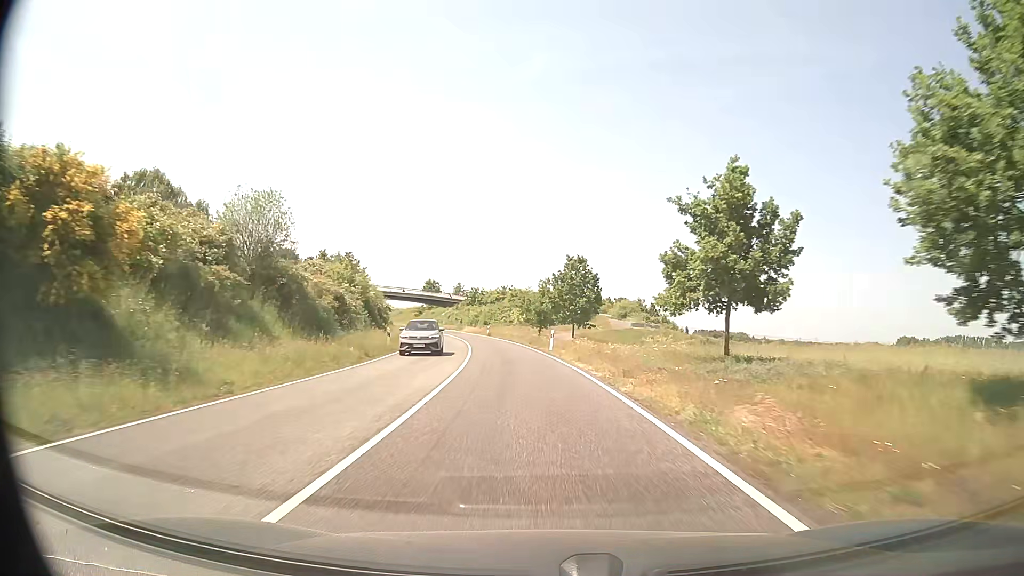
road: secondary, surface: asphalt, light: Day
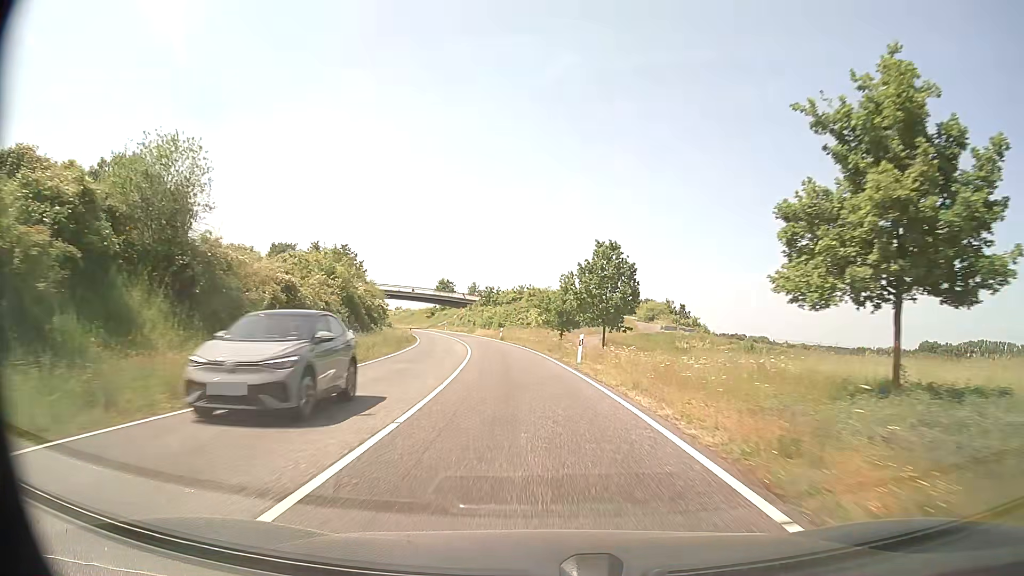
(-0.2, +10.7) m; -2°
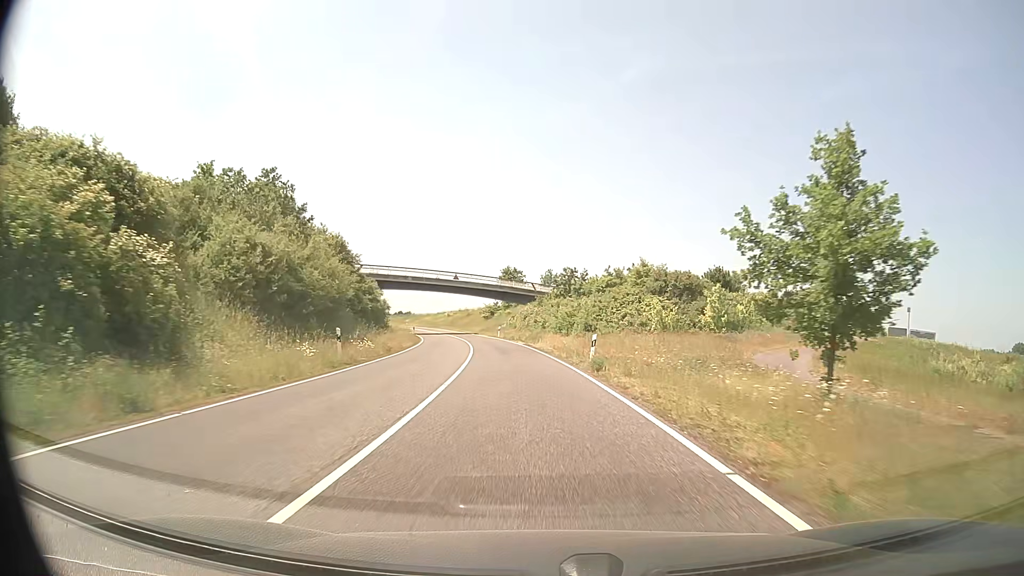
(-2.7, +42.6) m; -7°
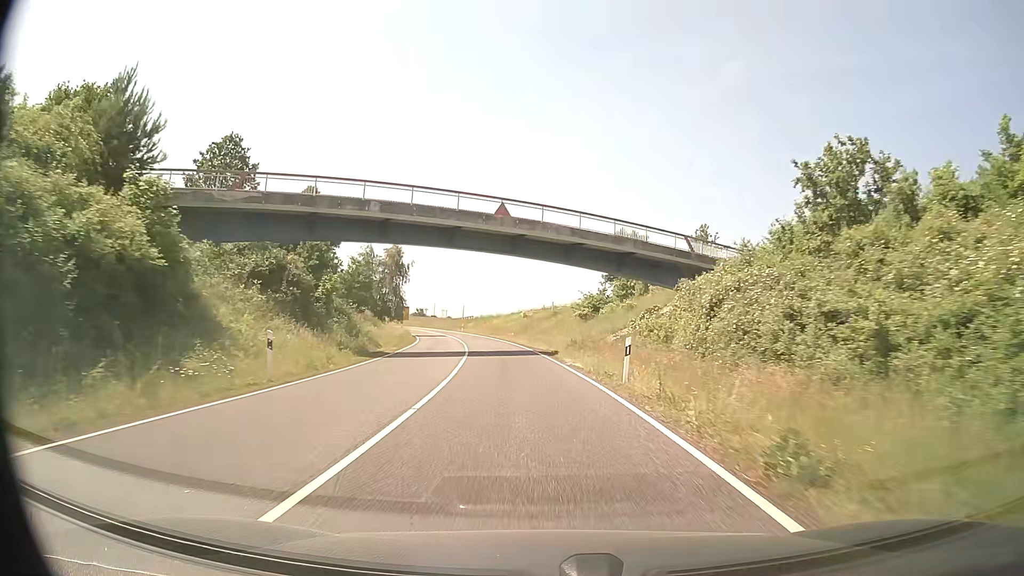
(-3.7, +53.5) m; -9°
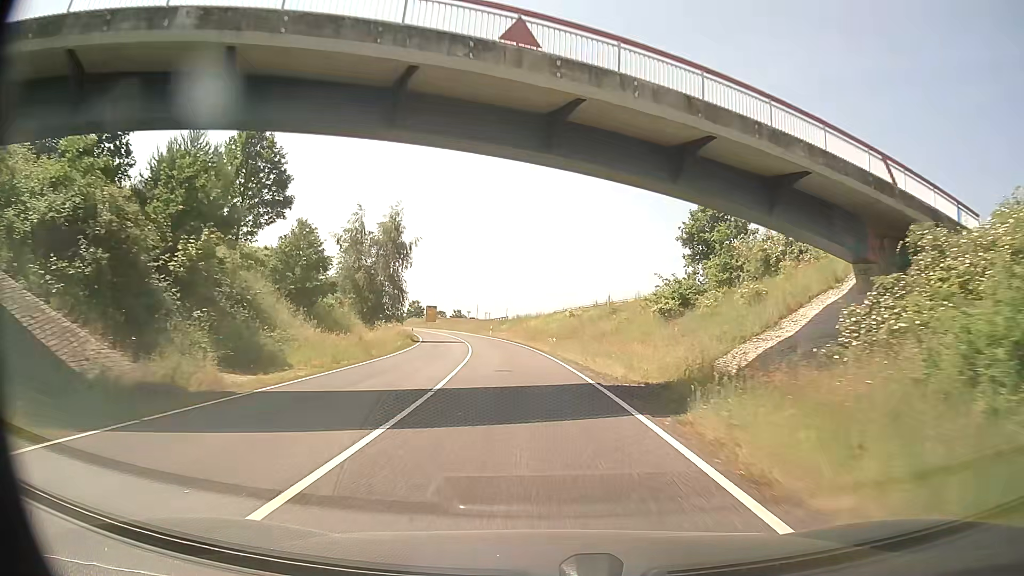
(-0.7, +21.5) m; -4°
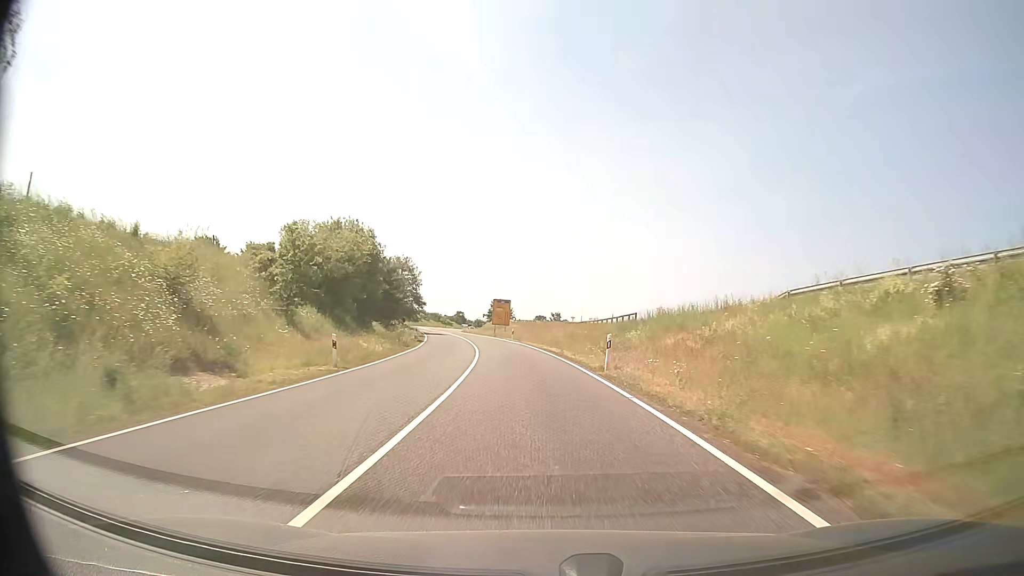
(-4.3, +53.8) m; -9°
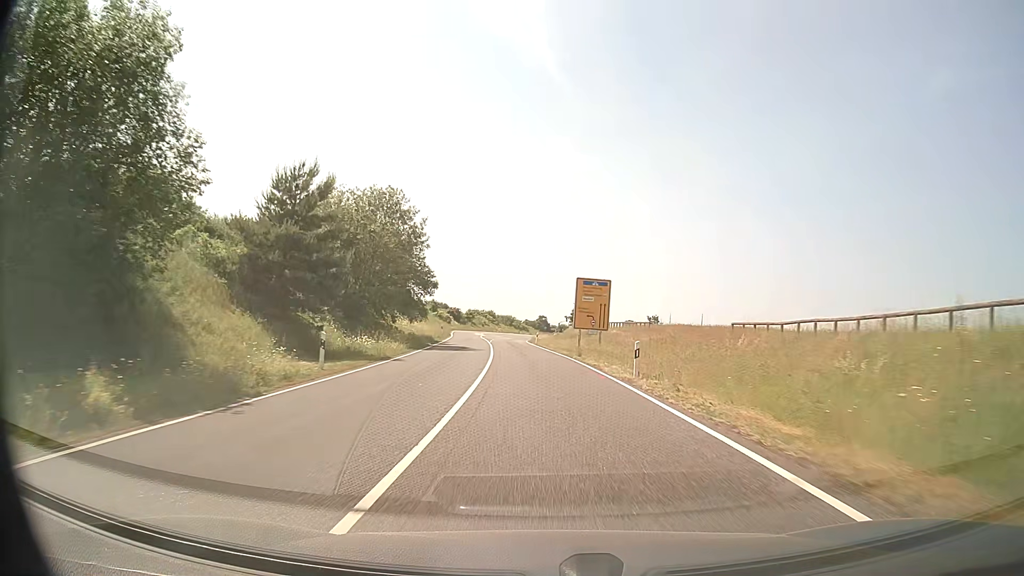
(-2.7, +43.1) m; -7°
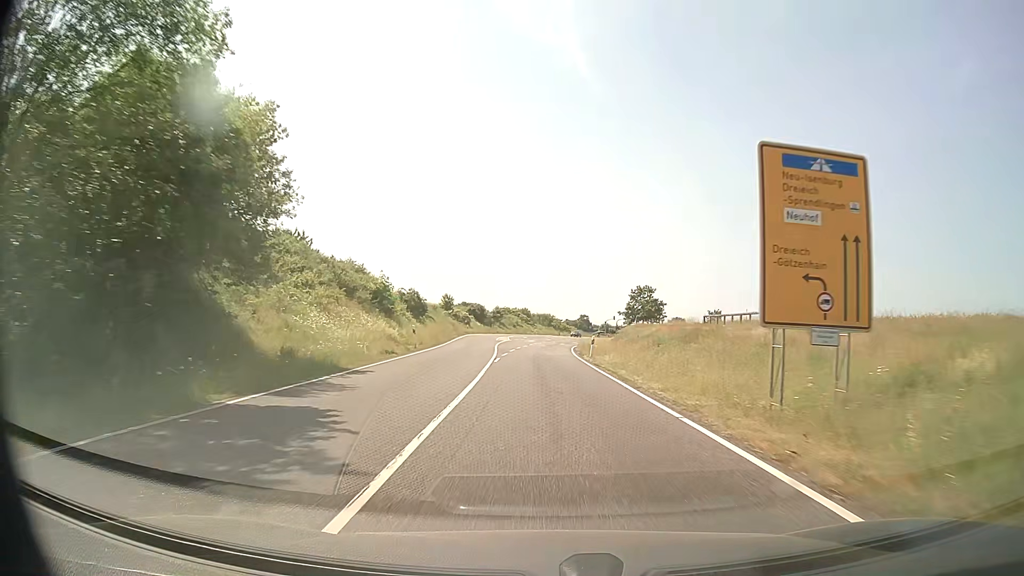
(-1.0, +32.0) m; -3°
